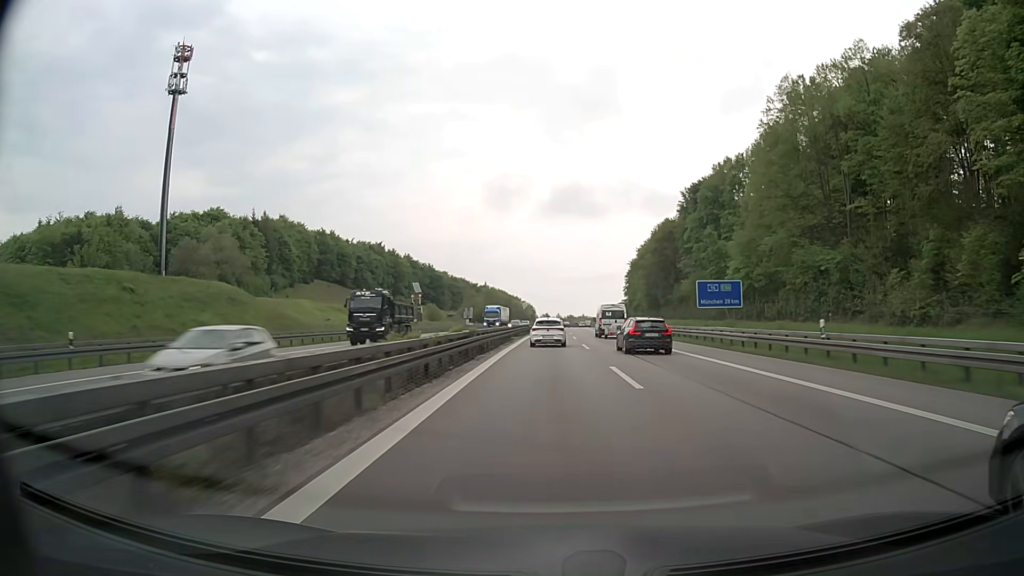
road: motorway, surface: asphalt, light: Day
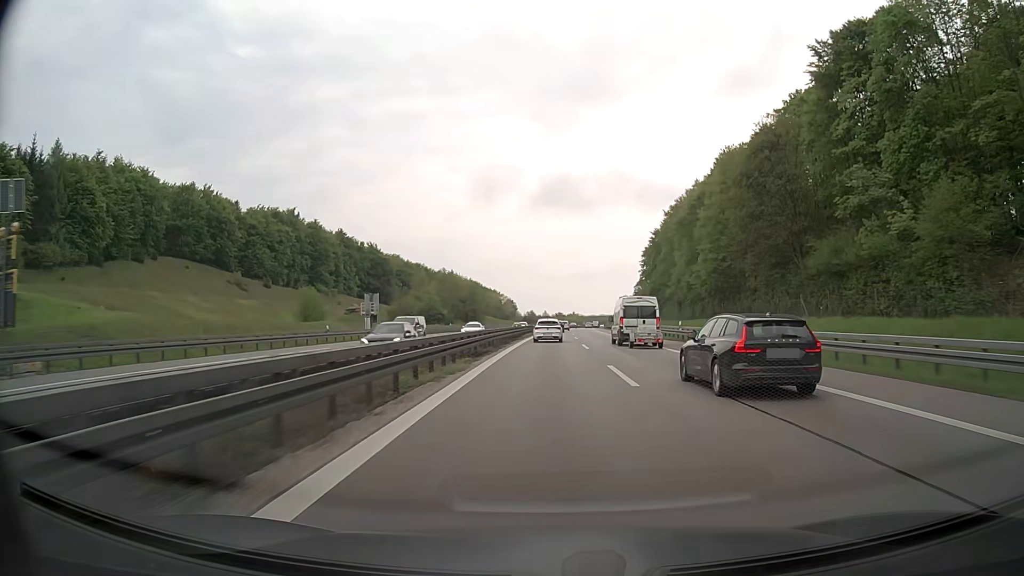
(+0.6, +71.3) m; +1°
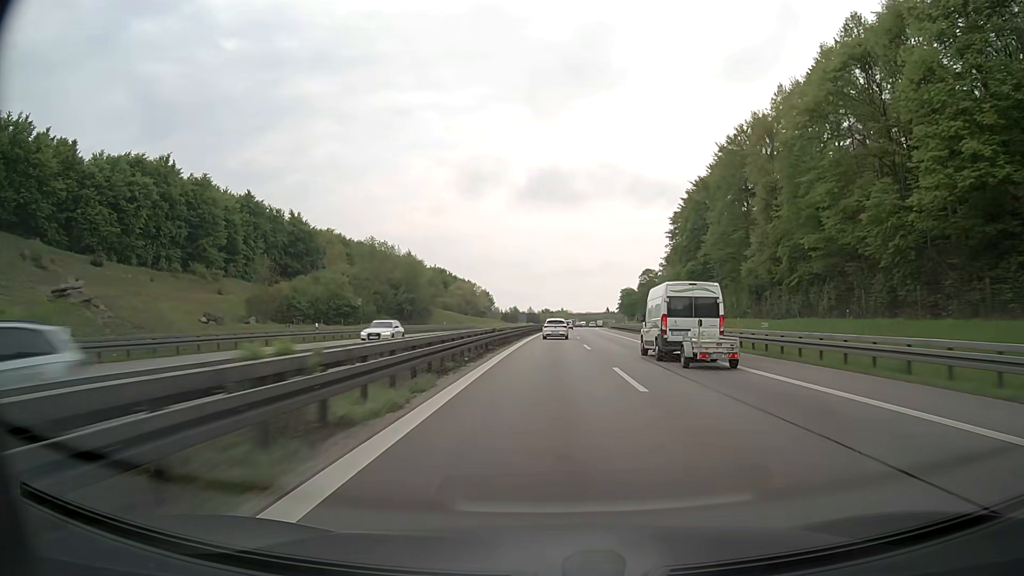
(+0.4, +54.8) m; +1°
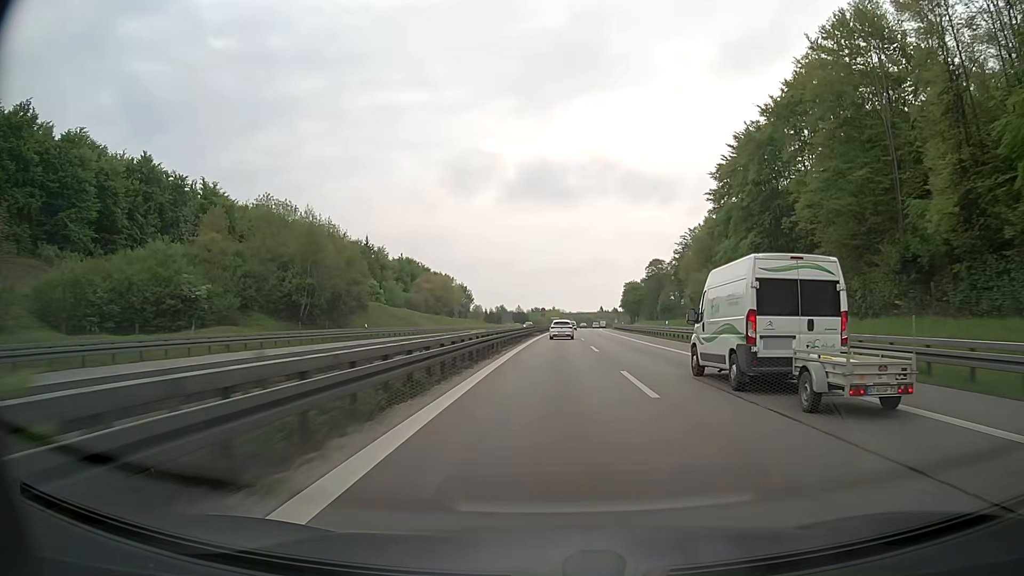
(+0.2, +37.1) m; +1°
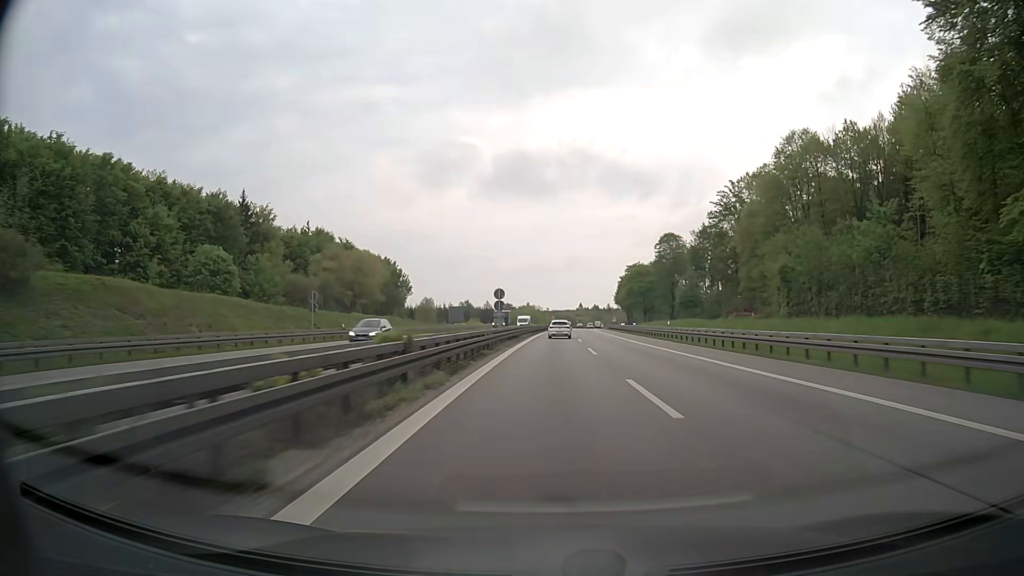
(+0.8, +56.4) m; +2°
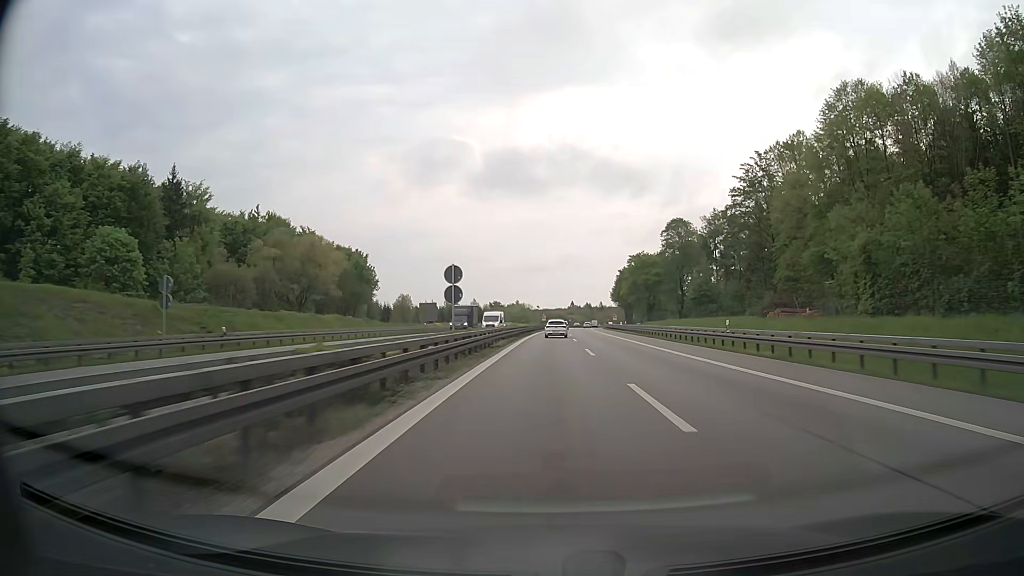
(+0.1, +19.1) m; +1°
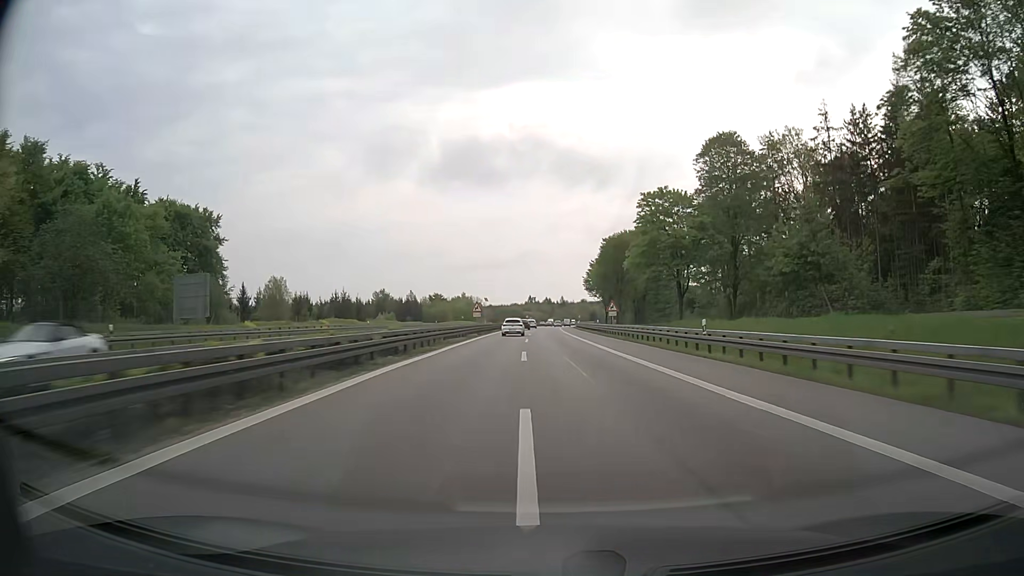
(+2.0, +57.9) m; +4°
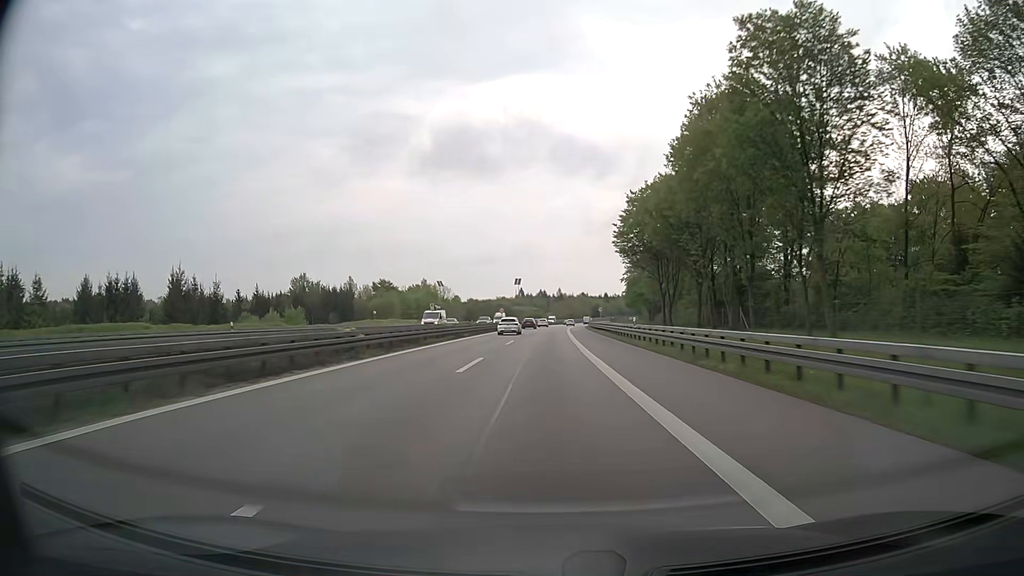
(+0.4, +77.1) m; 0°
(0, +10) (0, +20) (0, +30) (0, +40) (0, +50) (0, +60) (+1, +70) (+1, +80) (+1, +90) (+2, +100) m
